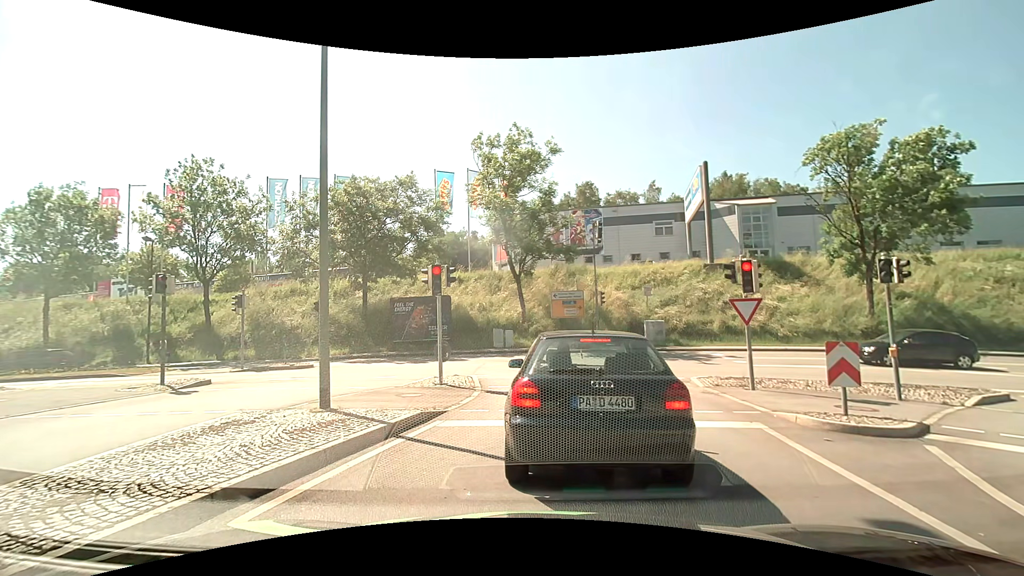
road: primary_link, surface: asphalt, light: Day
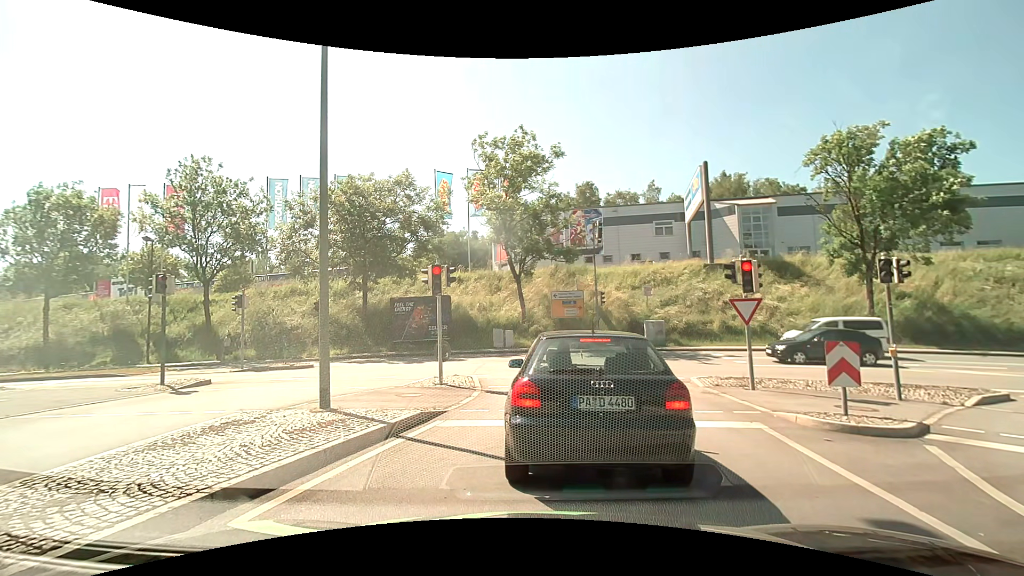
(0.0, 0.0) m; 0°
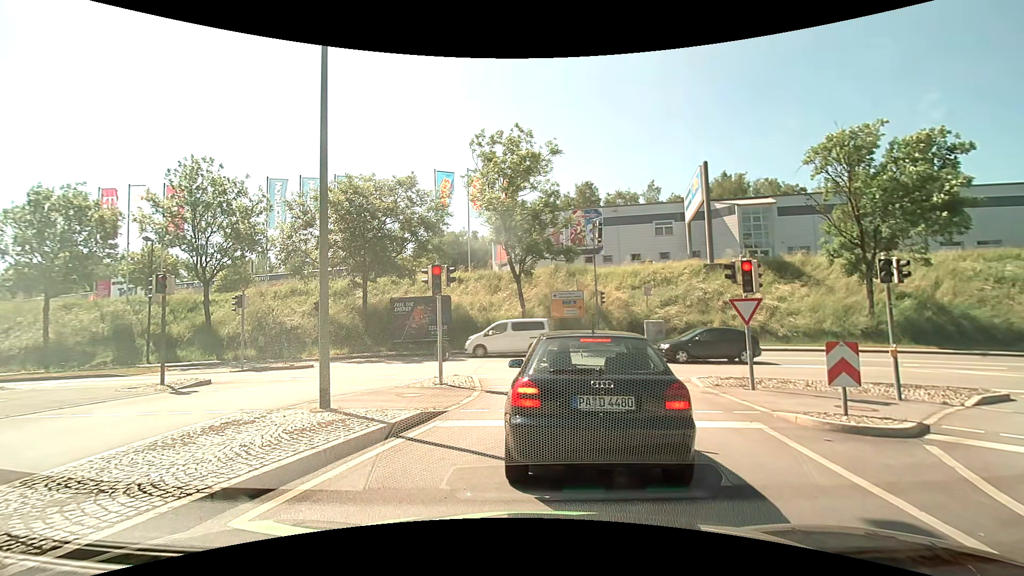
(0.0, 0.0) m; 0°
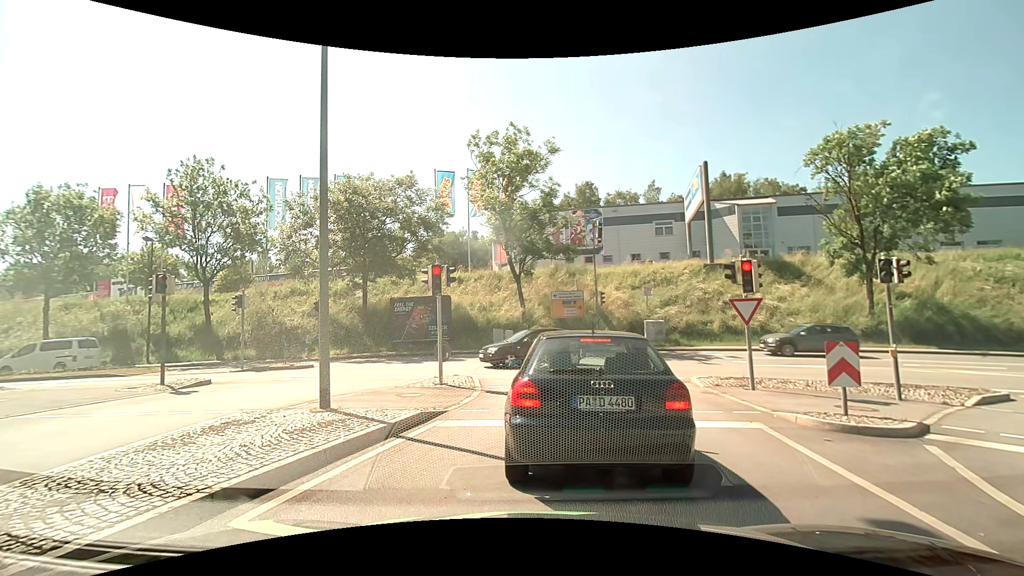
(0.0, 0.0) m; 0°
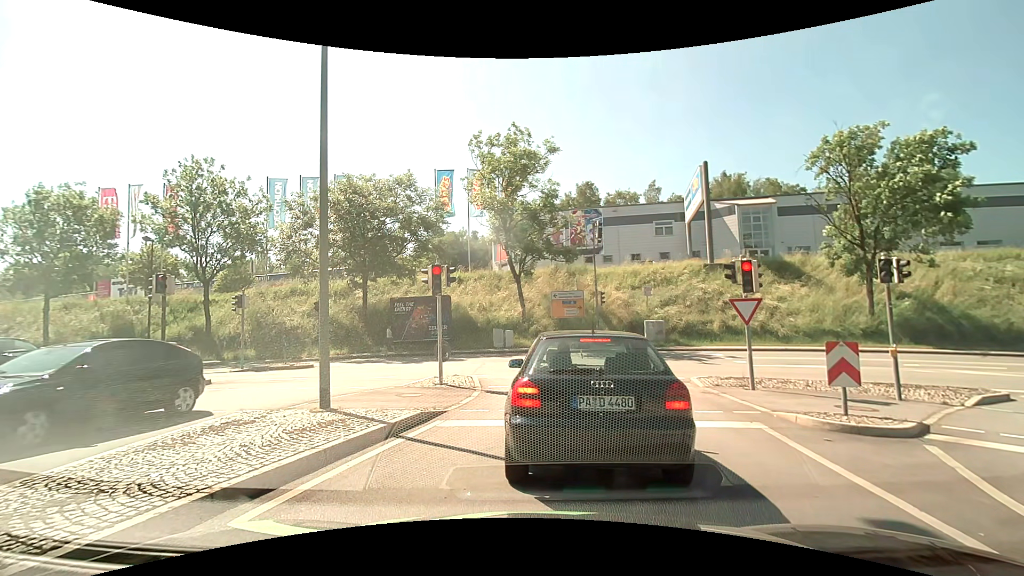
(0.0, 0.0) m; 0°
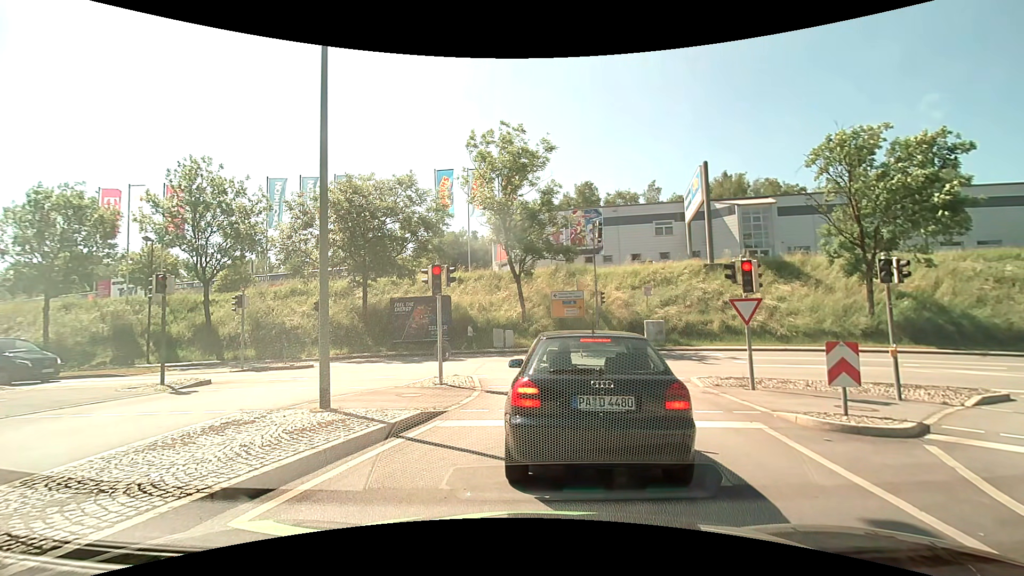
(0.0, 0.0) m; 0°
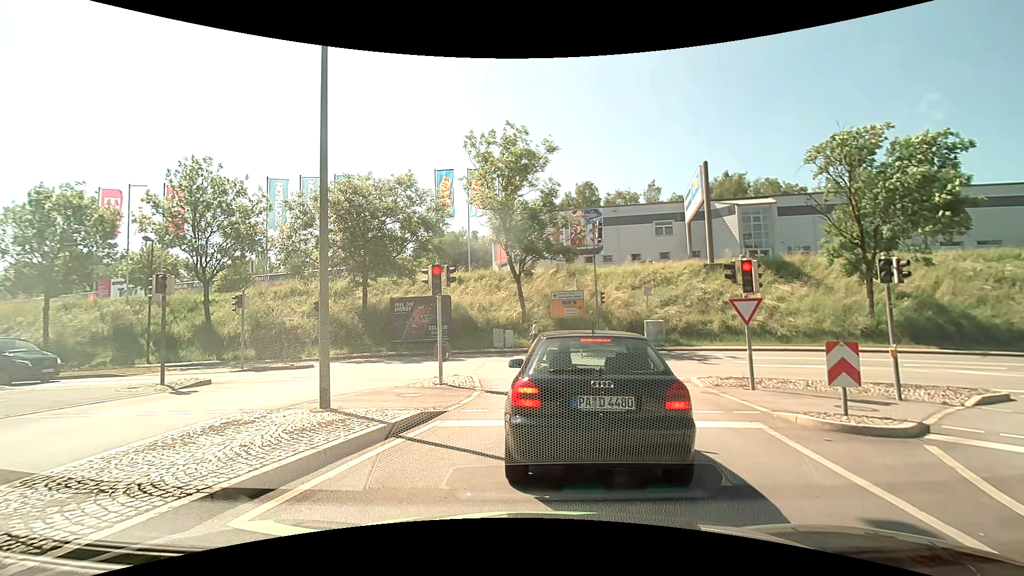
(0.0, 0.0) m; 0°
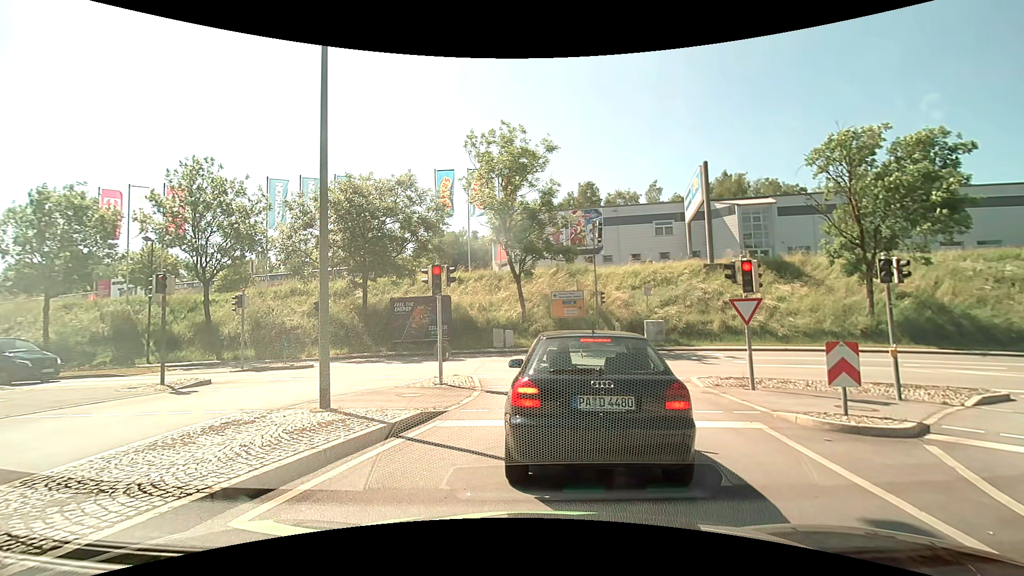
(0.0, 0.0) m; 0°
(0, +10) (-1, +20) (-8, +26) (-18, +28) (-28, +27) (-38, +27) (-48, +26) (-58, +25) (-68, +24) (-78, +24) m
